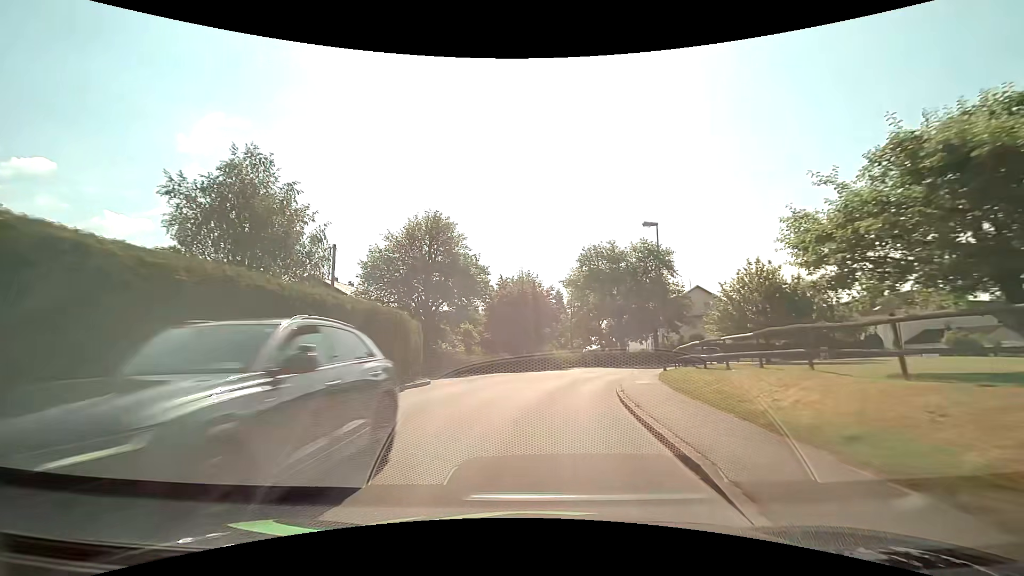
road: unclassified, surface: asphalt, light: Day
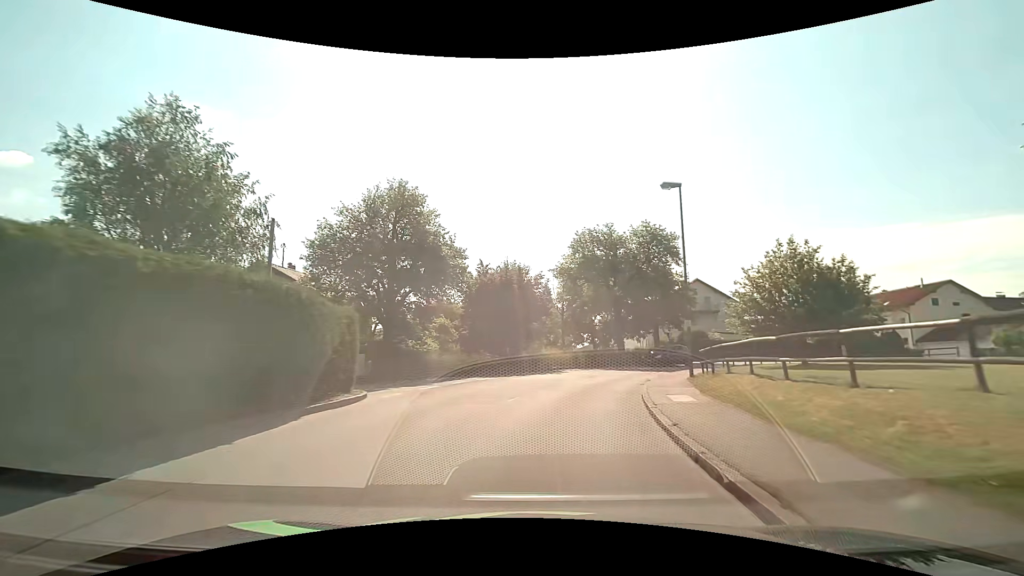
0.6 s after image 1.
(+0.1, +6.4) m; +2°
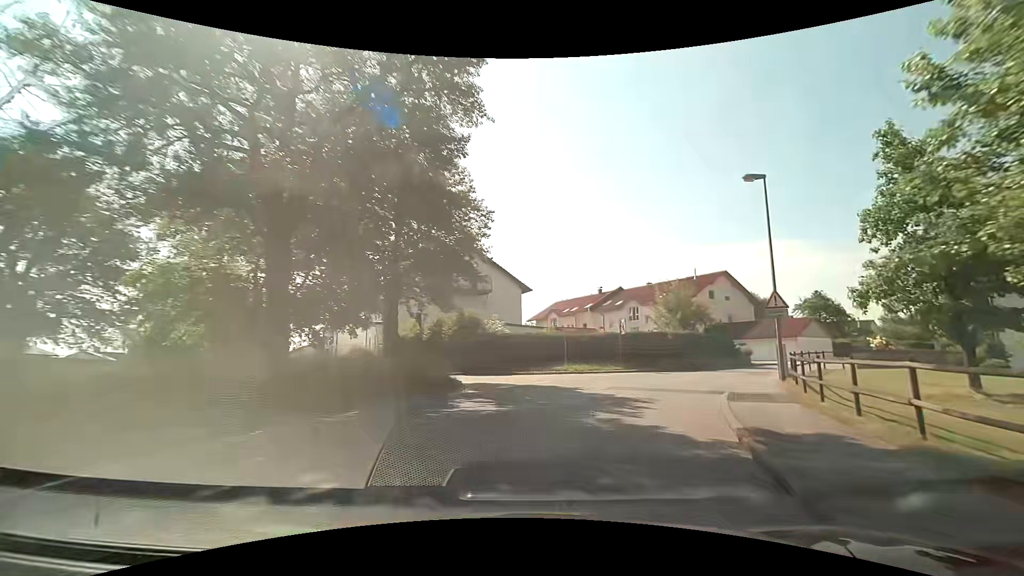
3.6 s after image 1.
(+6.5, +30.0) m; +29°
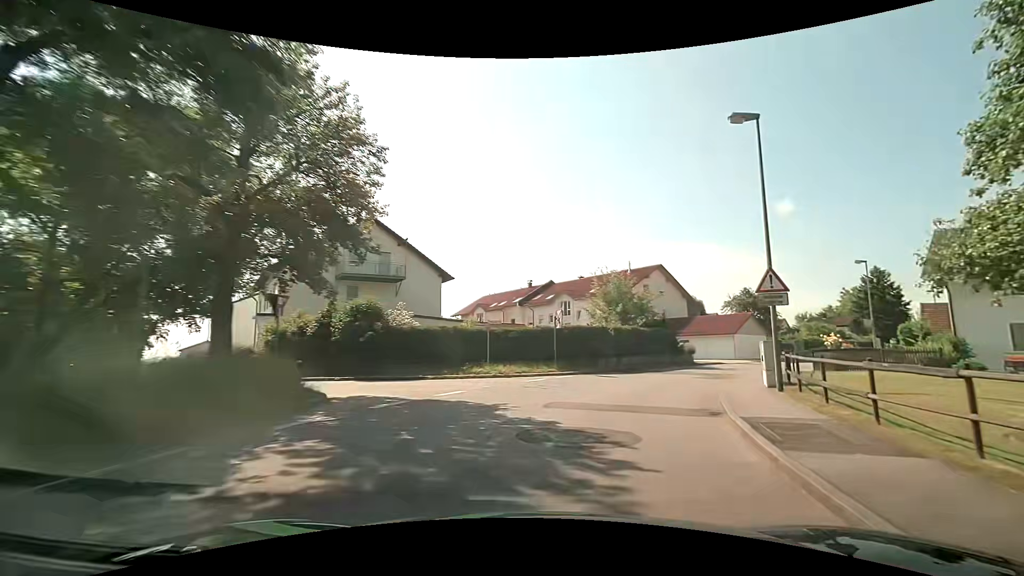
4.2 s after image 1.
(+0.5, +6.1) m; +9°
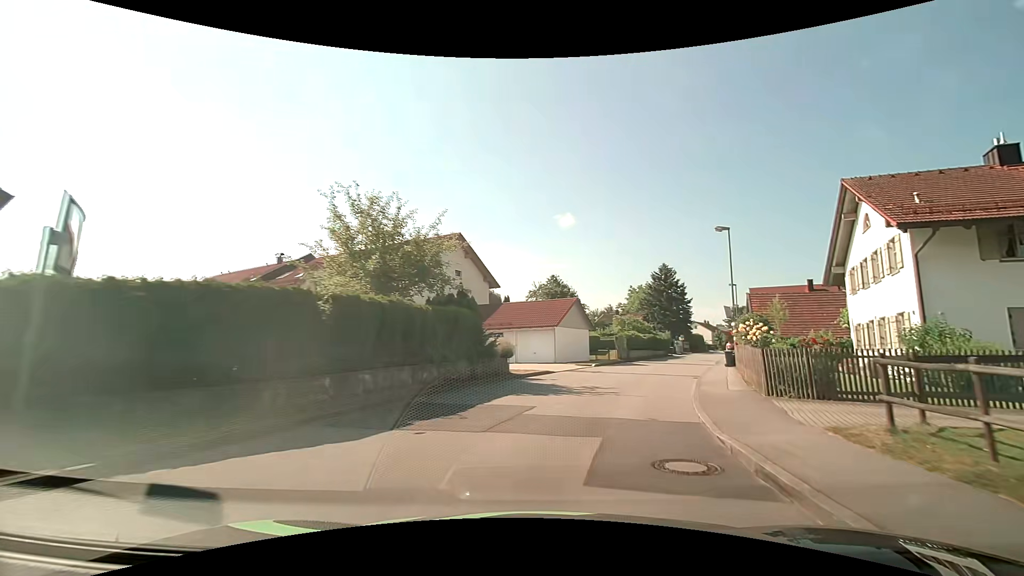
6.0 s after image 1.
(+3.8, +18.1) m; +23°
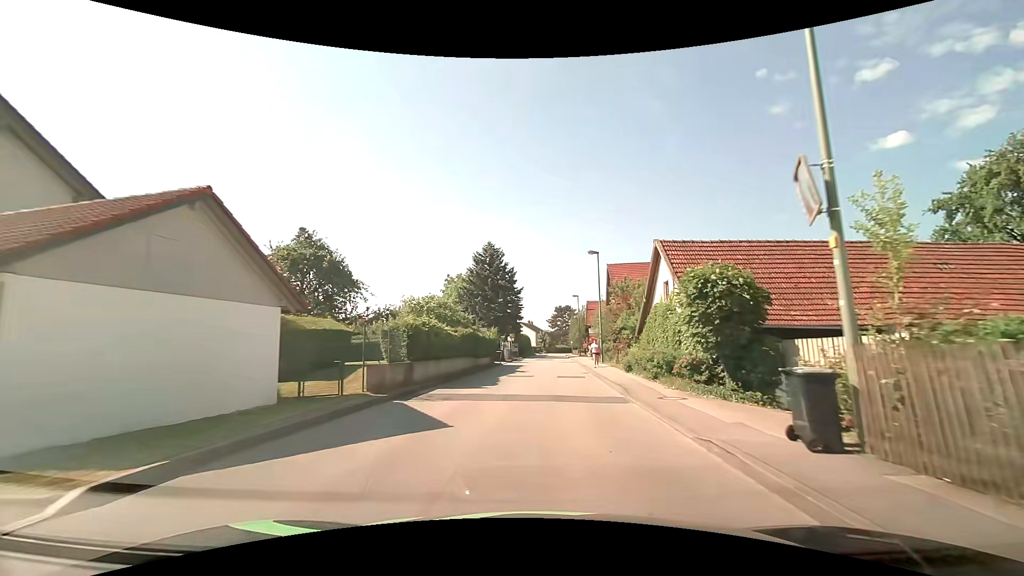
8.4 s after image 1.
(+5.6, +24.8) m; +20°
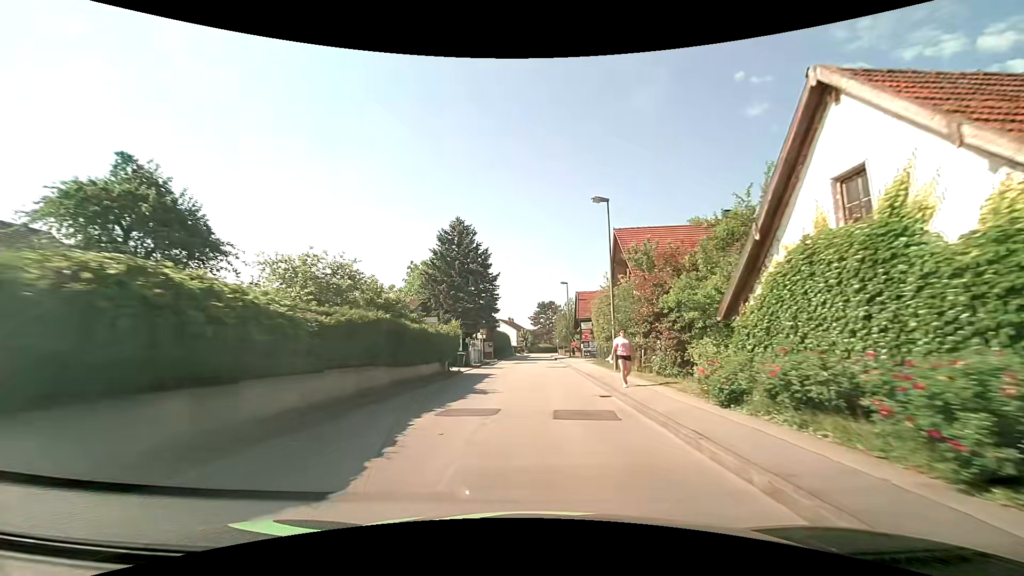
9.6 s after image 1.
(+0.3, +13.3) m; +2°
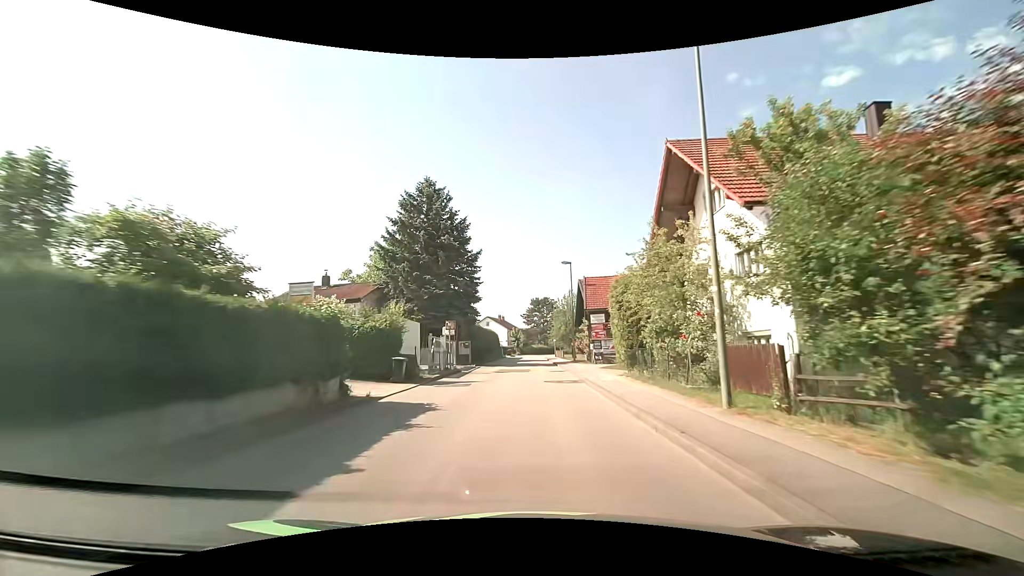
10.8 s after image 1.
(+0.1, +13.6) m; +1°
(0, +10) (0, +20) (0, +30) (0, +40) (0, +50) (0, +60) (0, +70) (0, +80) (+1, +90) (+2, +100) m
